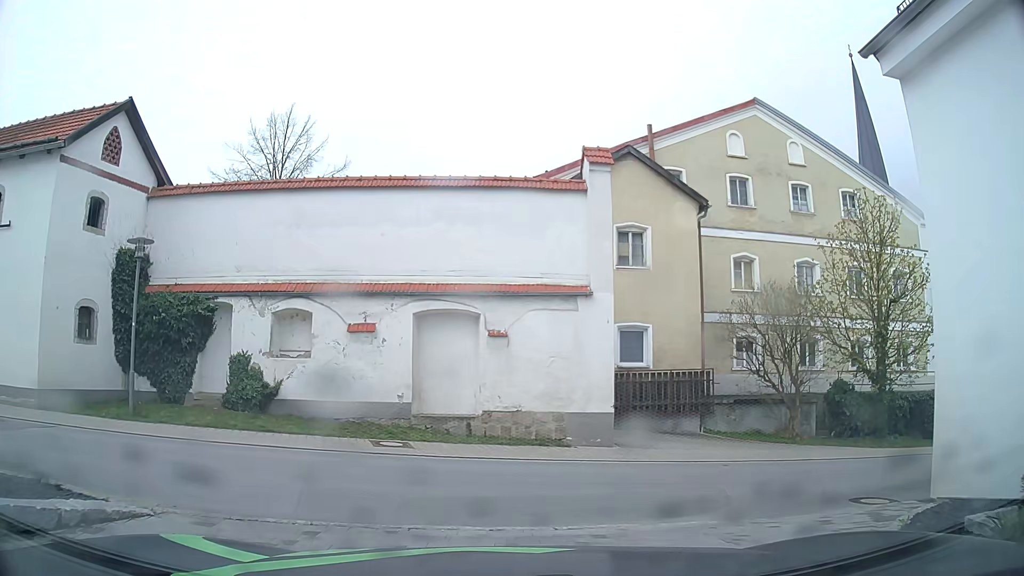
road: tertiary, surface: asphalt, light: Day
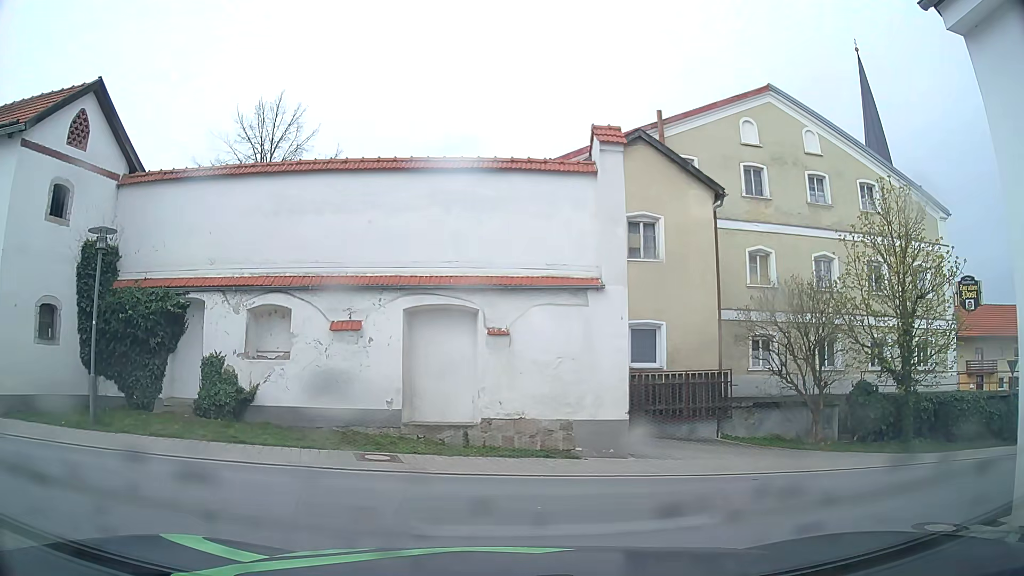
(0.0, +1.6) m; -2°
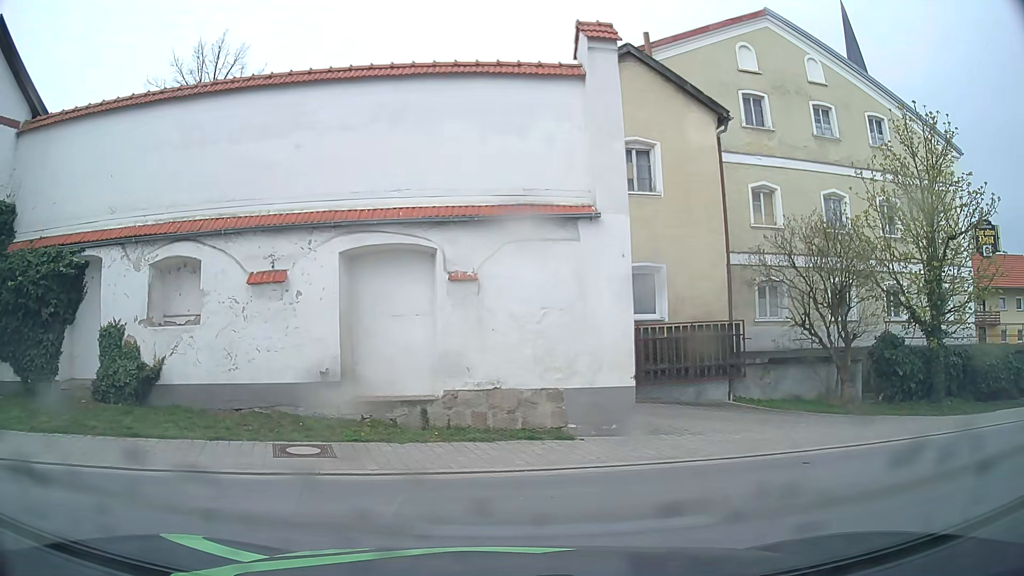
(+0.1, +3.0) m; +3°
